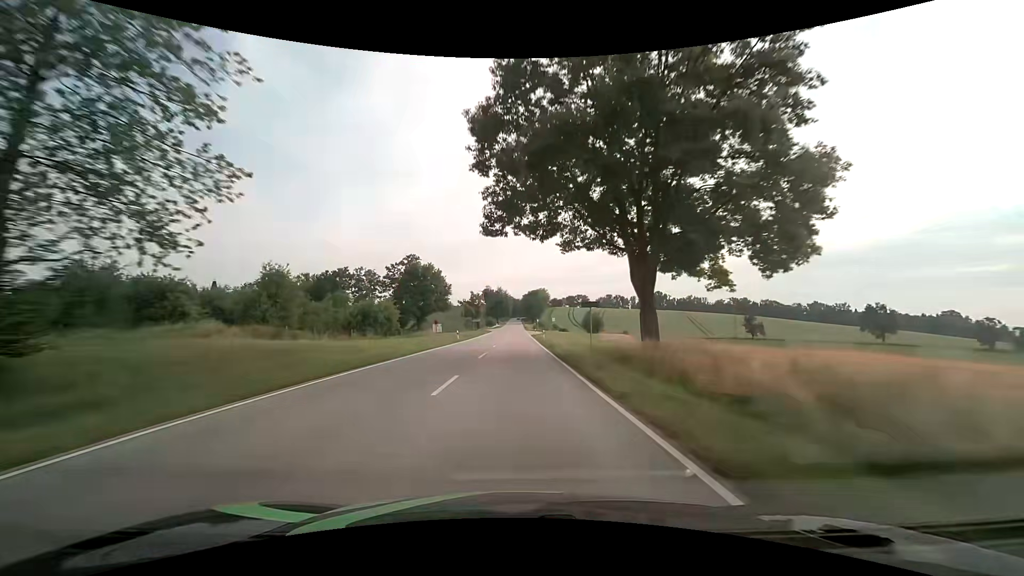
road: secondary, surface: asphalt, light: Day
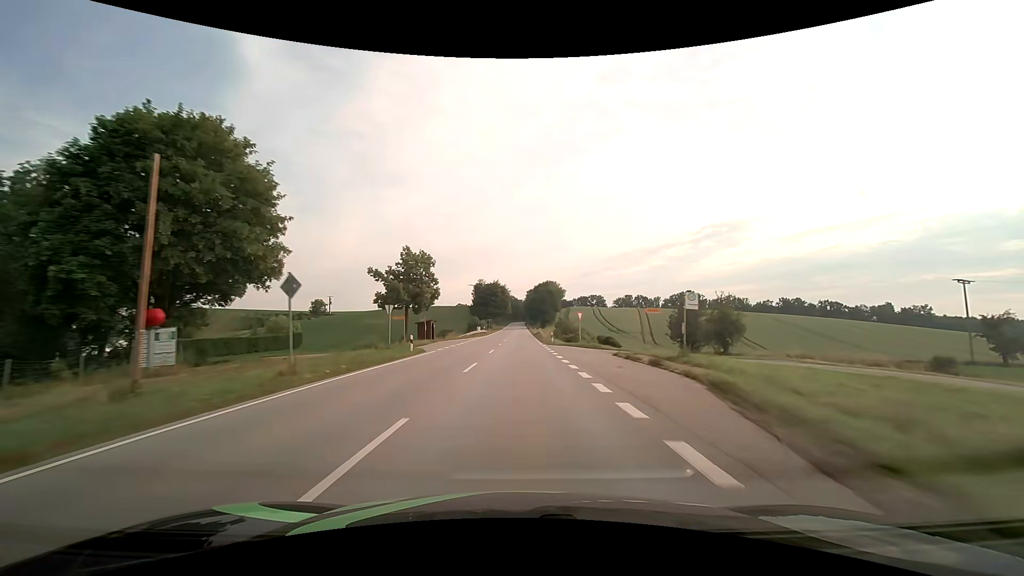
(+0.1, +78.7) m; 0°
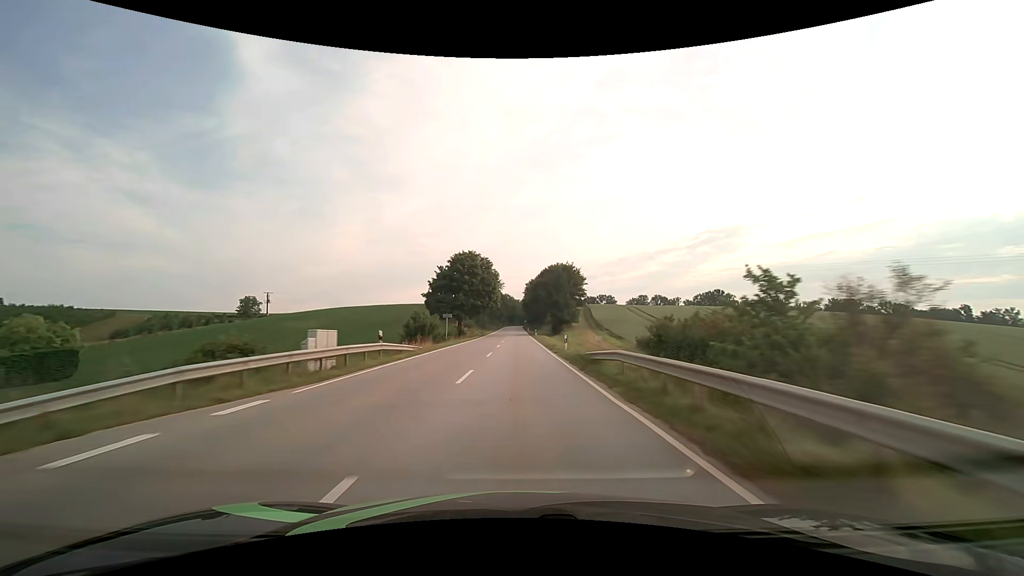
(+0.1, +62.9) m; 0°
(0, +10) (0, +20) (0, +30) (0, +40) (0, +50) (0, +60) (0, +70) (0, +80) (0, +90) (0, +100) m
